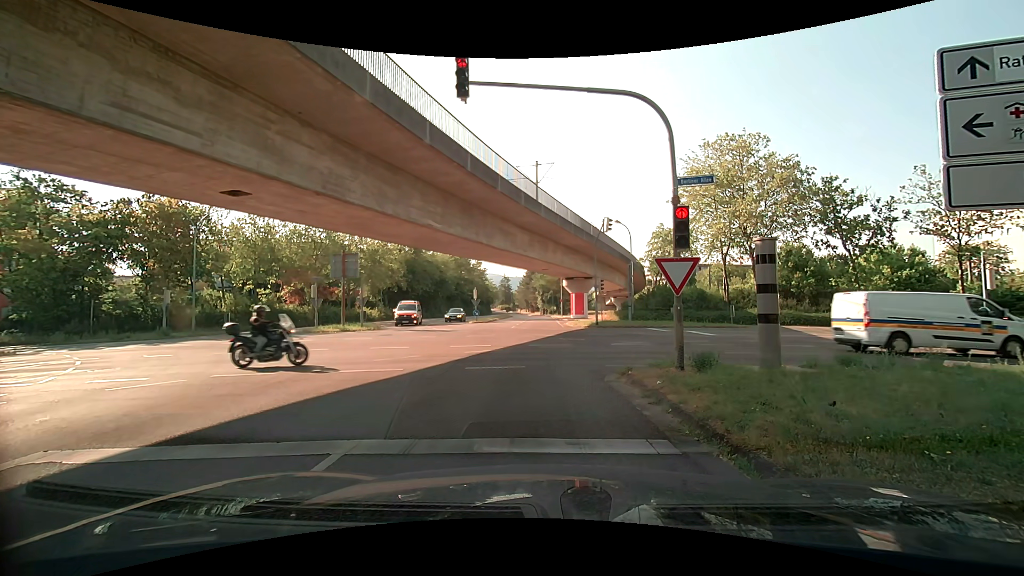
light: Day
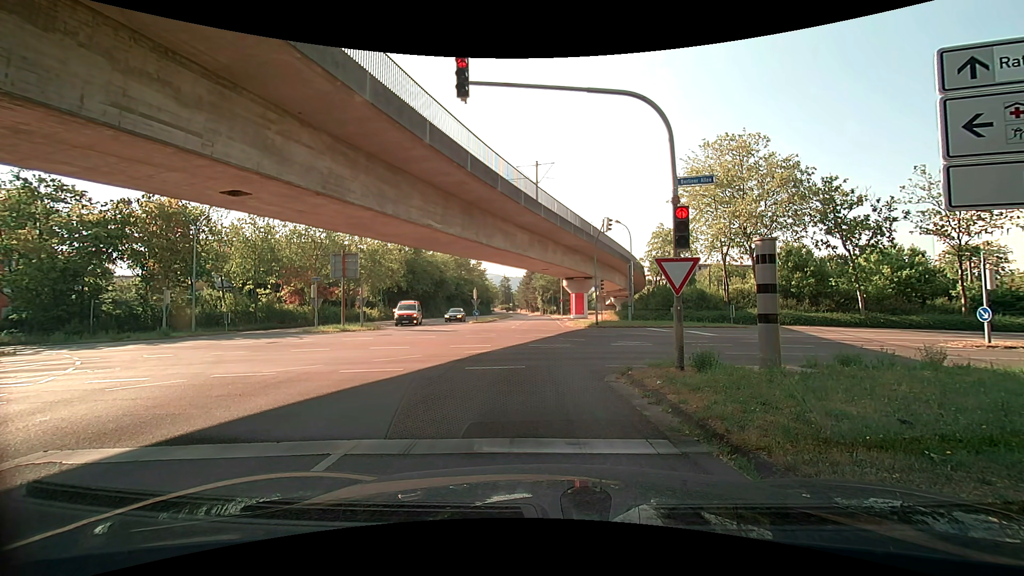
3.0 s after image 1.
(0.0, 0.0) m; 0°
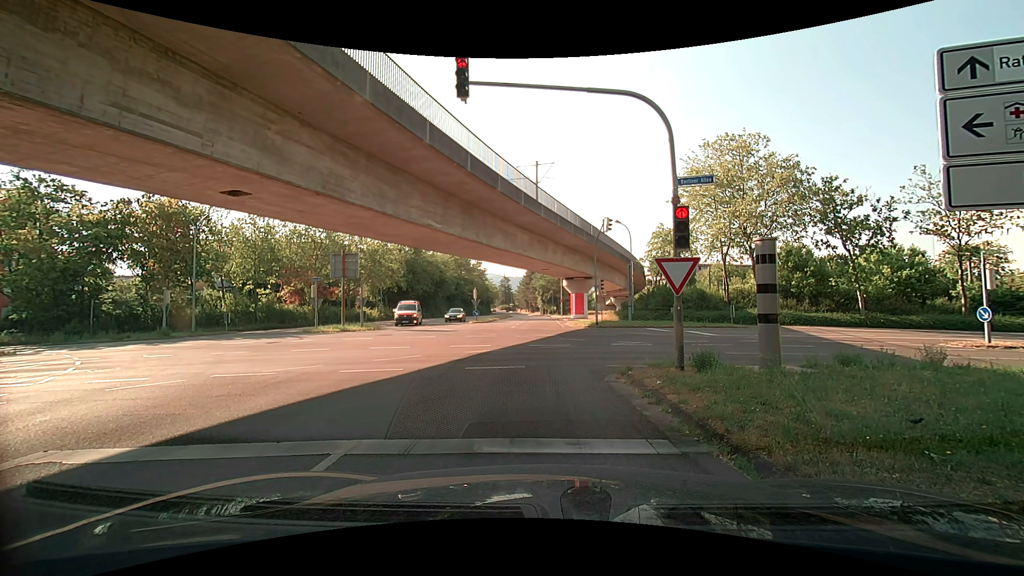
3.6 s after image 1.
(0.0, 0.0) m; 0°
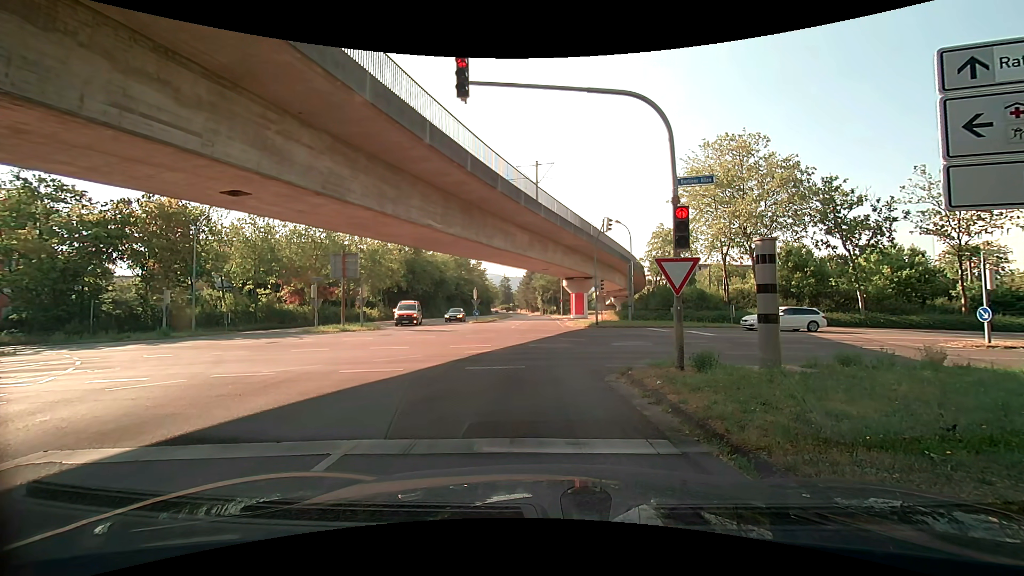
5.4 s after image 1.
(0.0, 0.0) m; 0°
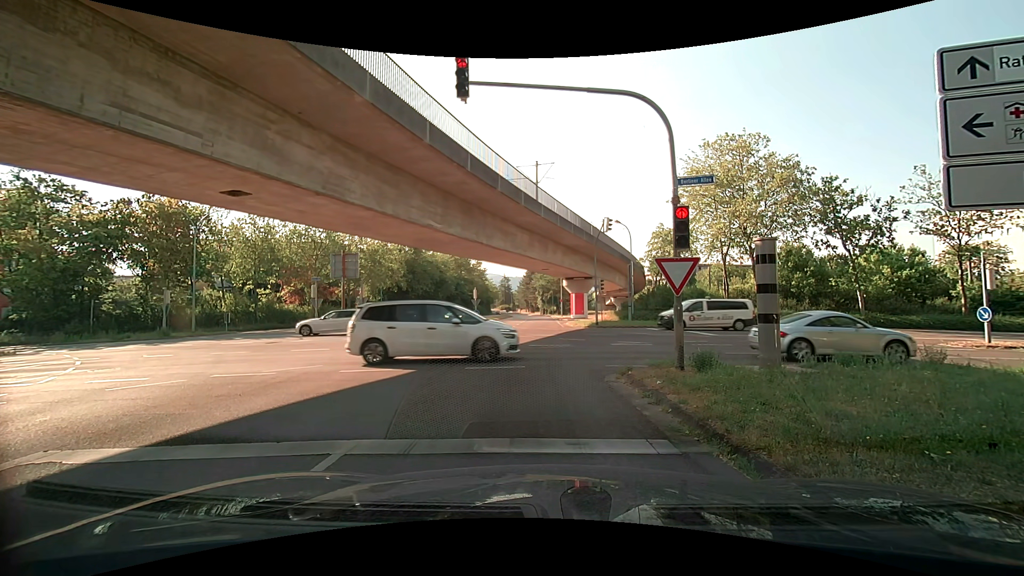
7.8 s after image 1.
(0.0, 0.0) m; 0°
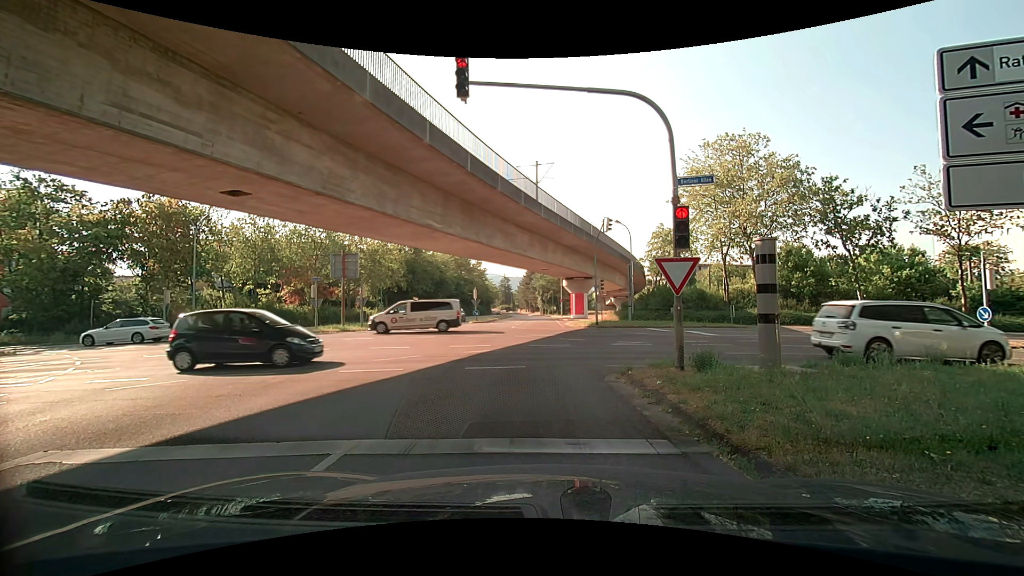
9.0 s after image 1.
(0.0, 0.0) m; 0°
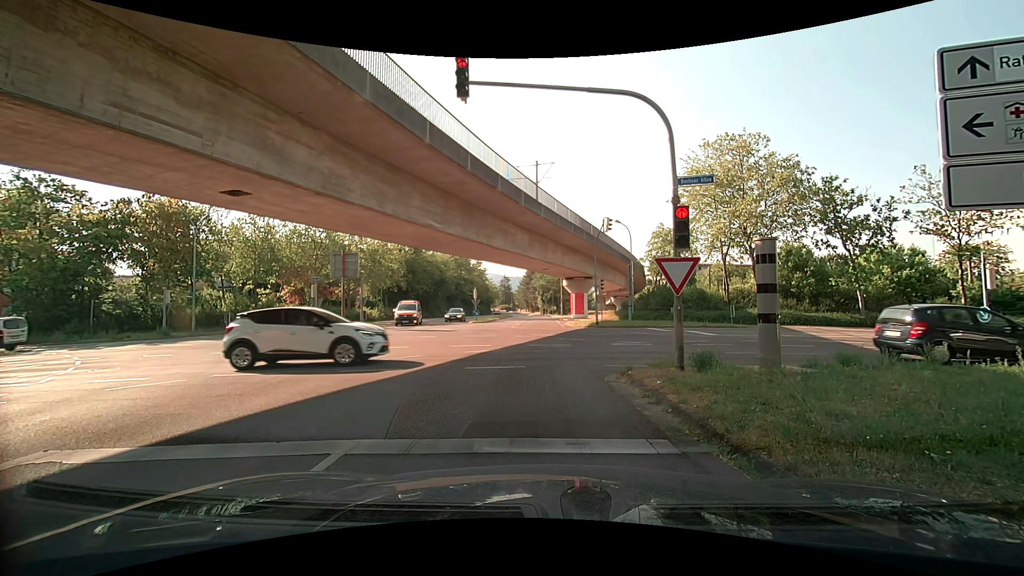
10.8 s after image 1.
(0.0, 0.0) m; 0°
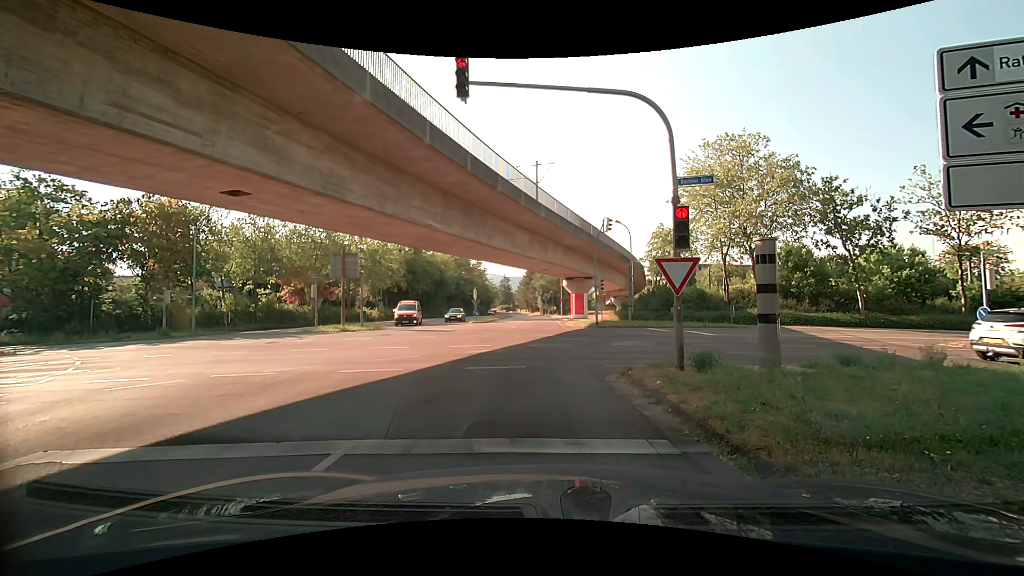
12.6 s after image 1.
(0.0, 0.0) m; 0°
(-1, +10) (-2, +20) (-2, +30) (-2, +40) (-3, +50) (-3, +60) (-4, +70) (-5, +80) (-5, +90) (-6, +100) m
